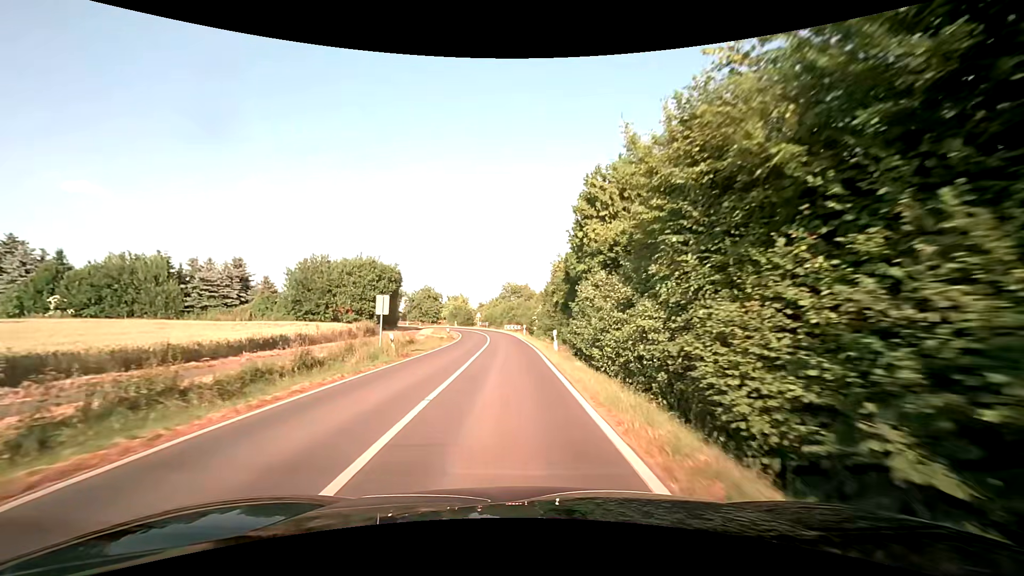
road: secondary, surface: asphalt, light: Day
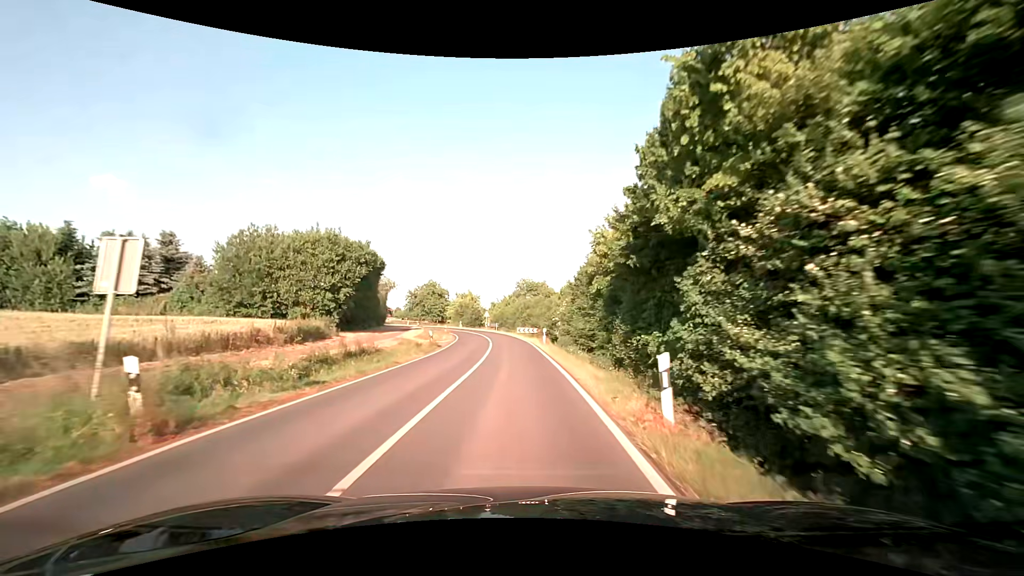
(-0.3, +14.7) m; -2°
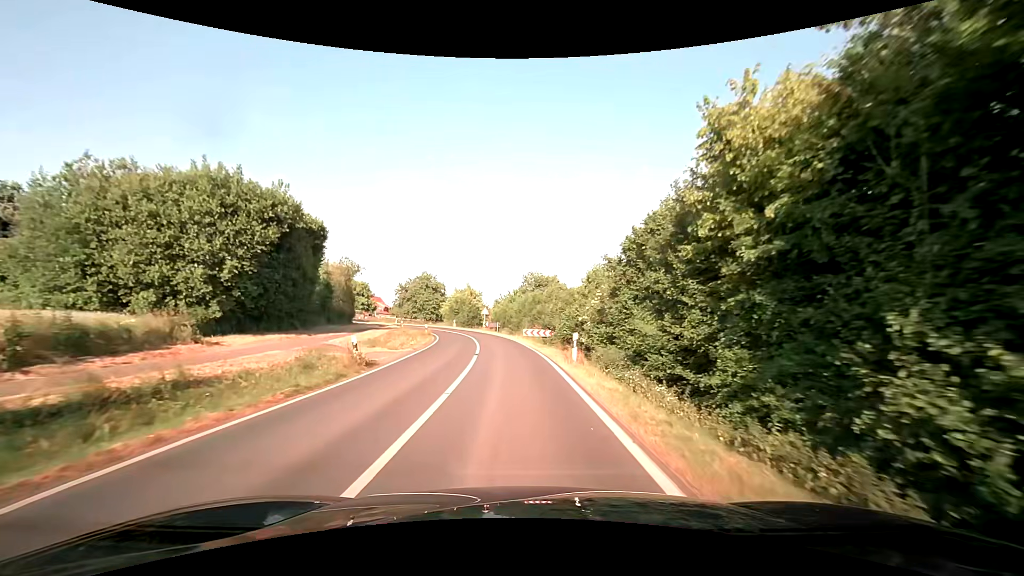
(-0.2, +14.8) m; -1°
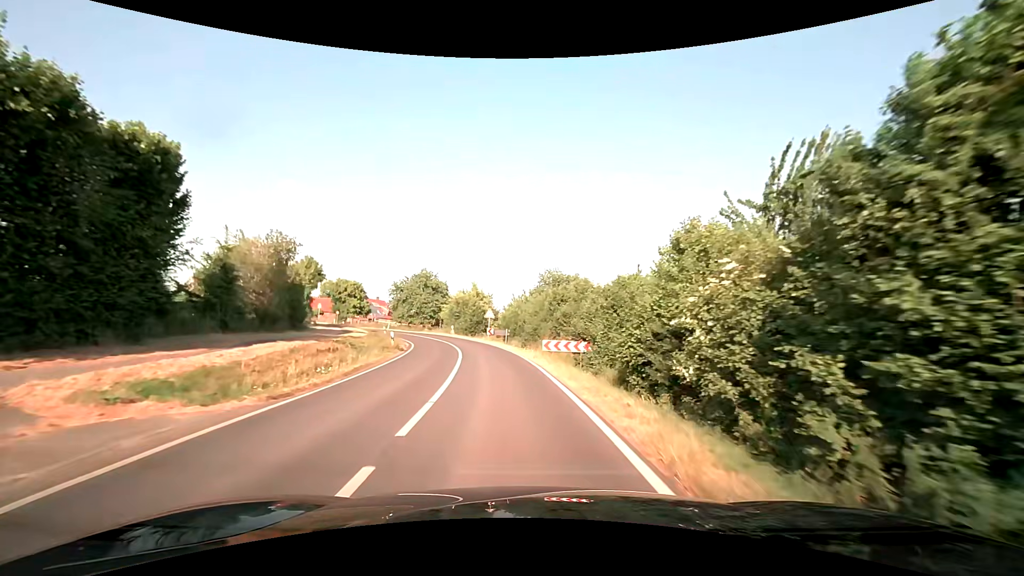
(-0.2, +14.8) m; -2°
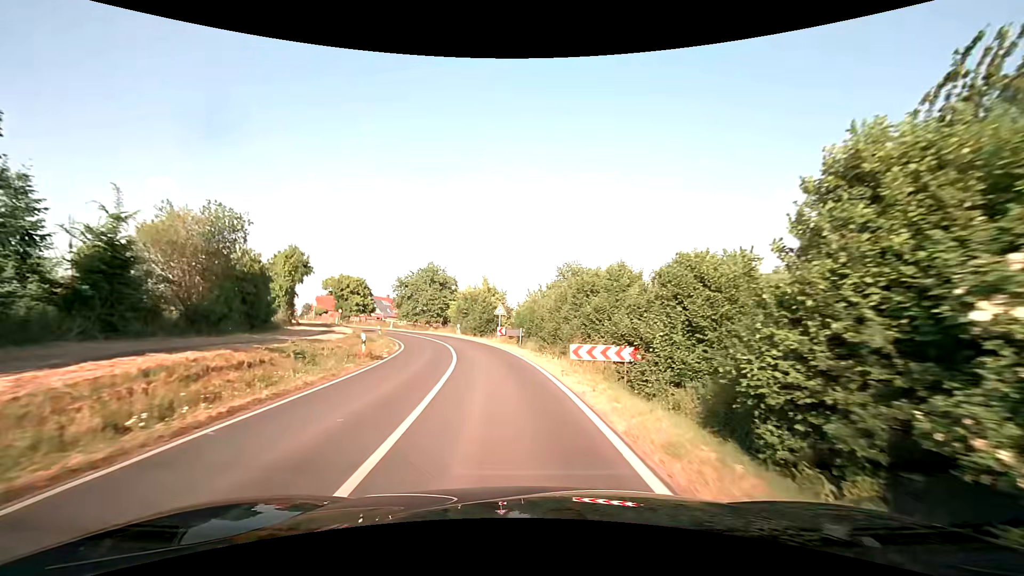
(-0.1, +7.4) m; -2°
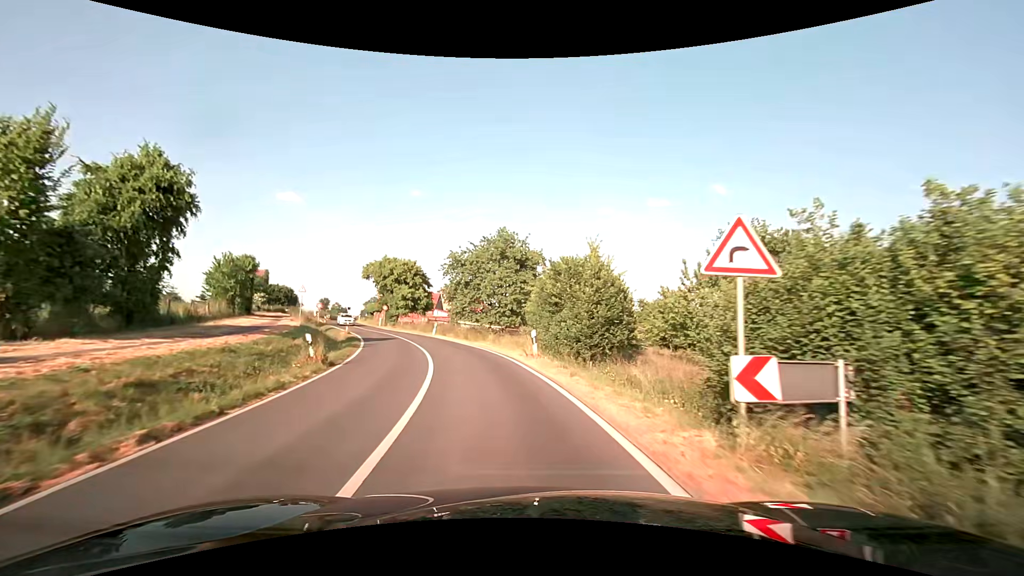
(-2.7, +29.6) m; -11°
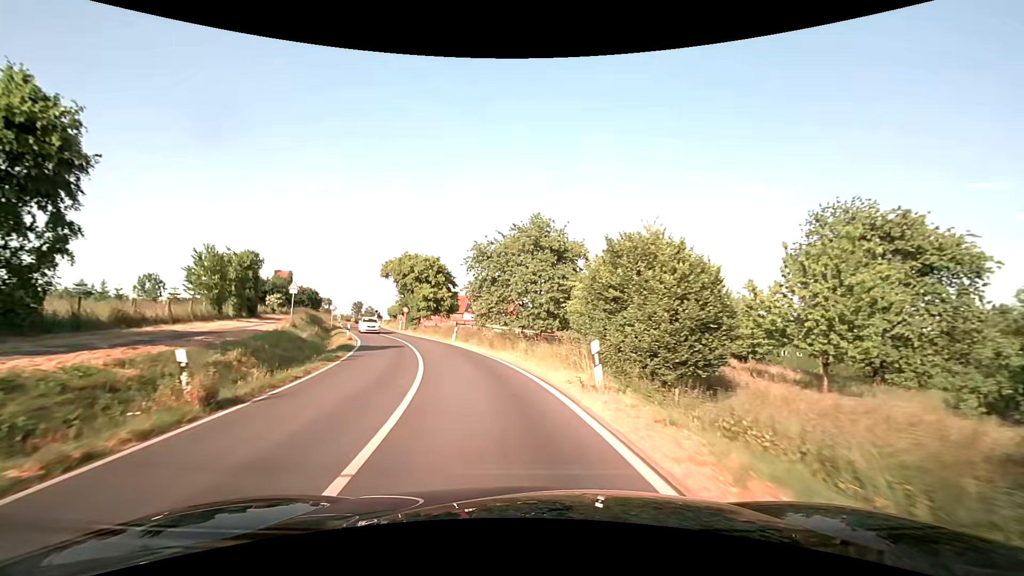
(-0.2, +7.5) m; -4°
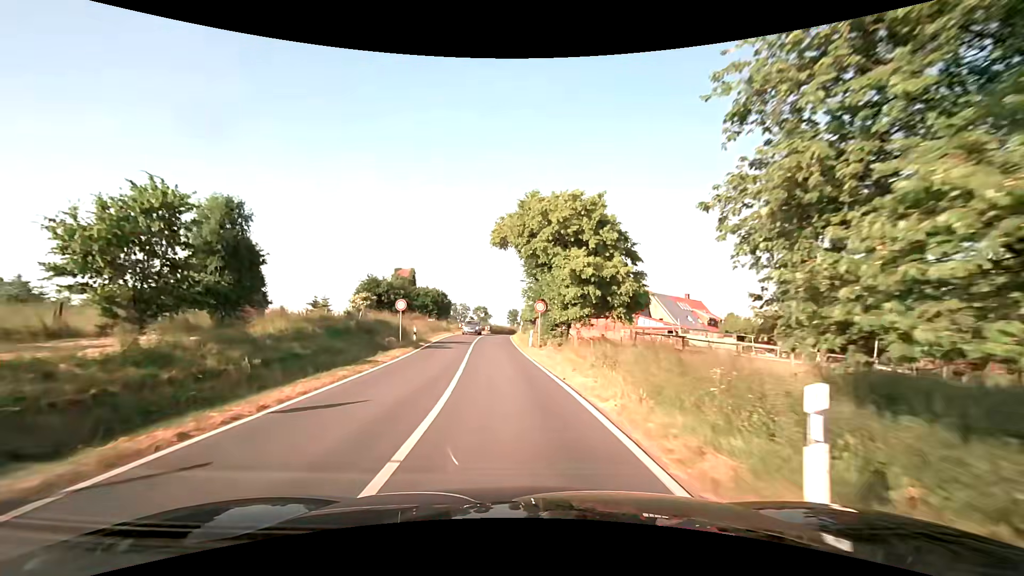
(-4.9, +29.3) m; -18°
(0, +10) (-1, +20) (-2, +30) (-3, +40) (-3, +50) (-3, +60) (-2, +70) (0, +80) (+4, +89) (+9, +97) m
